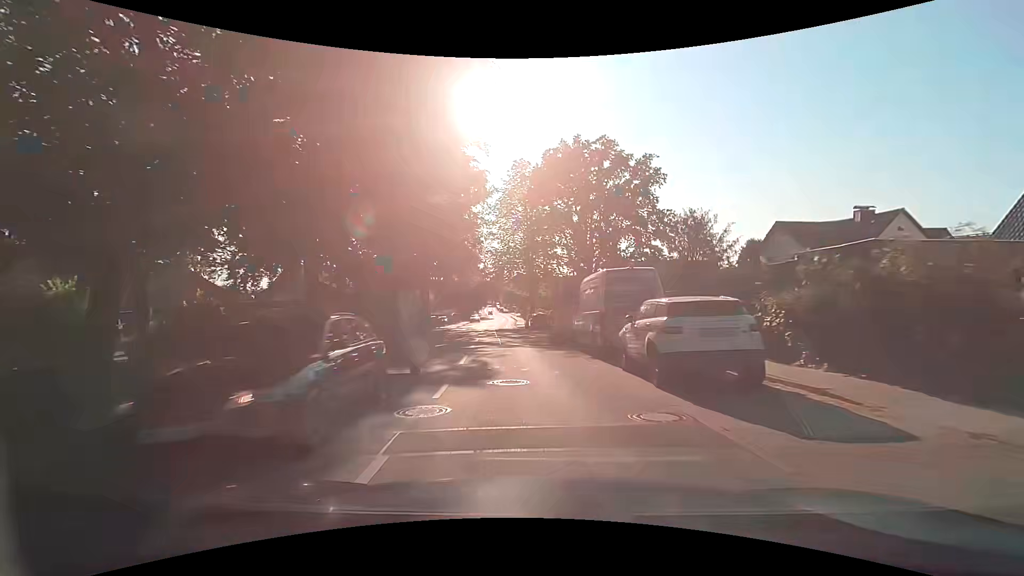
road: secondary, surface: asphalt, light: Day
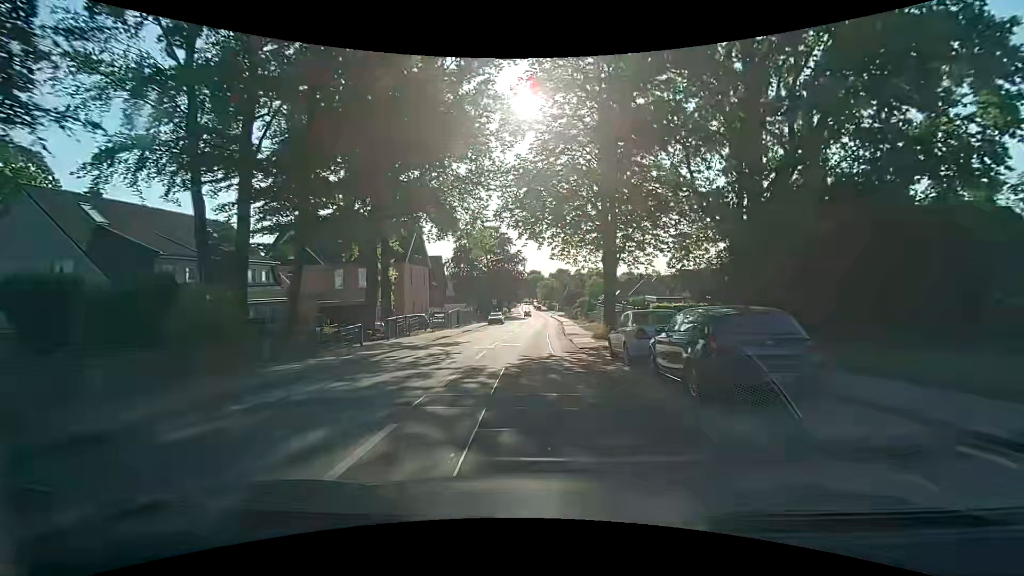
(-2.4, +35.4) m; -5°
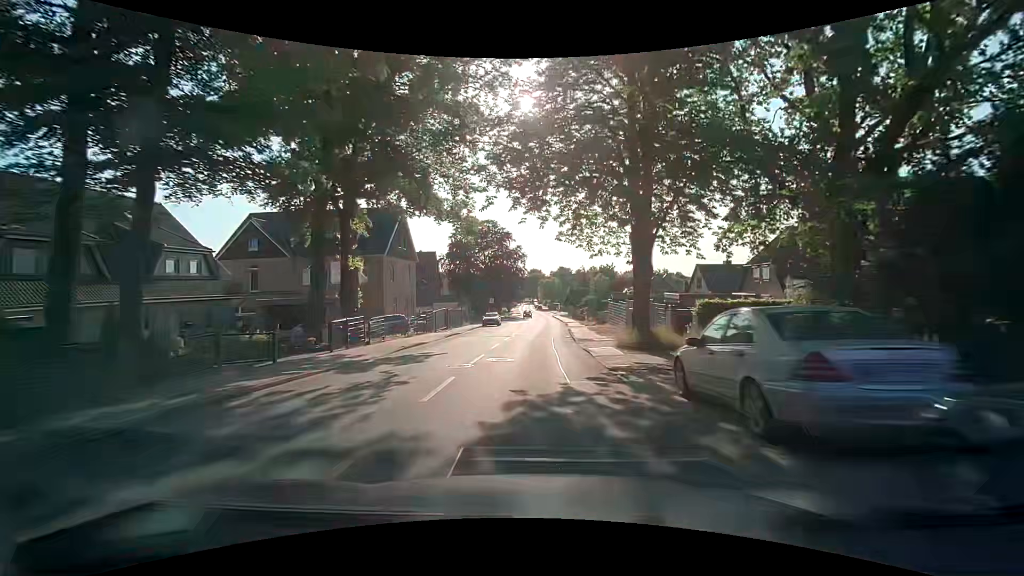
(-0.1, +7.4) m; -1°
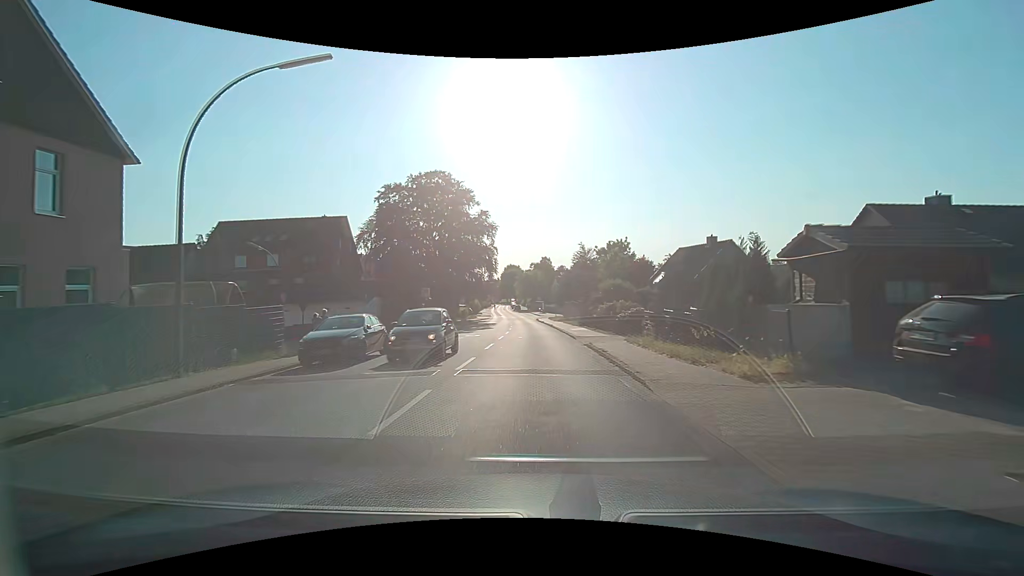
(+0.9, +38.1) m; +3°
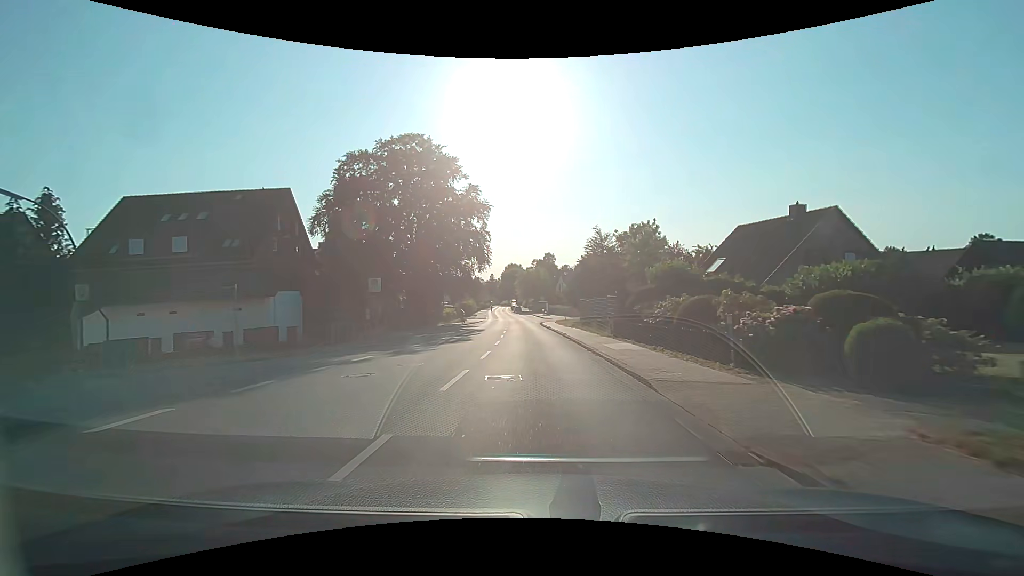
(-0.1, +15.0) m; 0°
(0, +10) (0, +20) (0, +30) (0, +40) (-1, +50) (-1, +60) (-2, +70) (-2, +80) (-3, +90) (-4, +100) m
